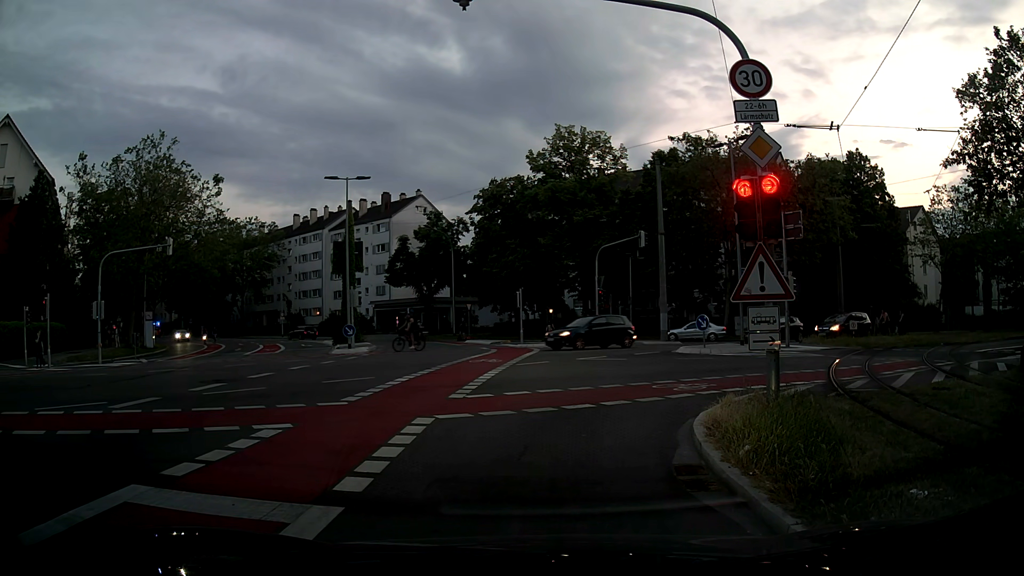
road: secondary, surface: asphalt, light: Dusk
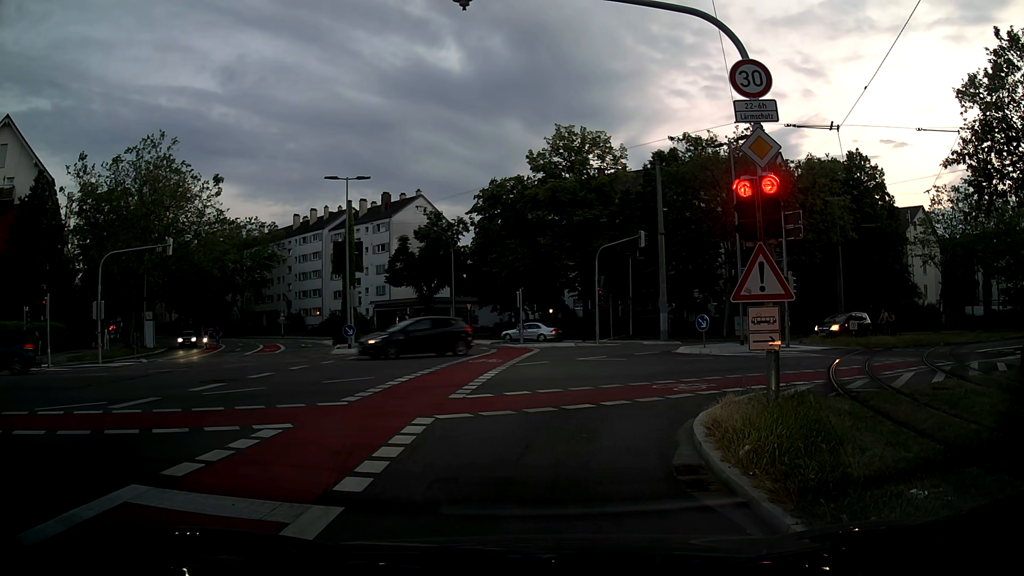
(0.0, 0.0) m; 0°
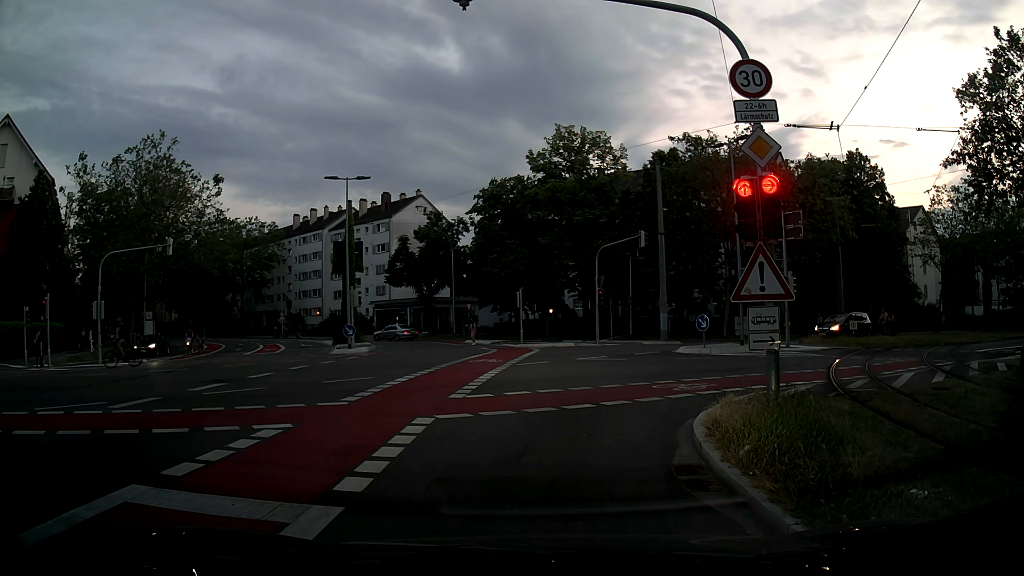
(0.0, 0.0) m; 0°
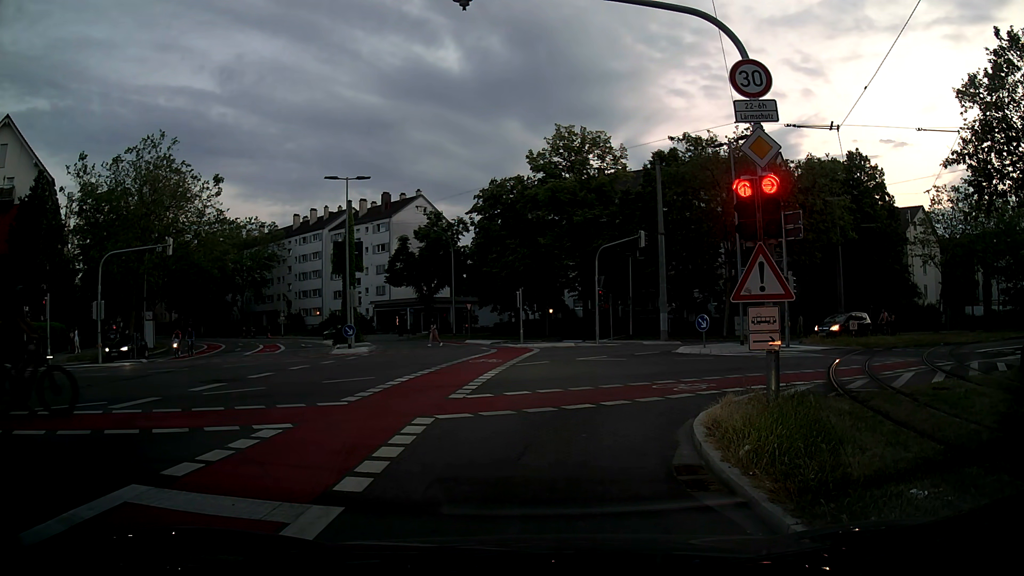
(0.0, 0.0) m; 0°
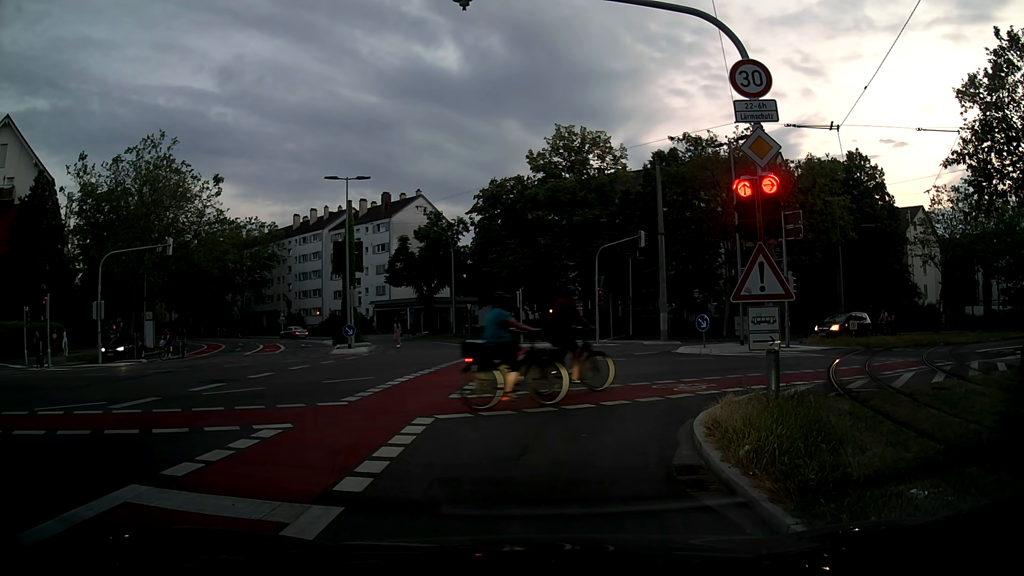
(0.0, 0.0) m; 0°
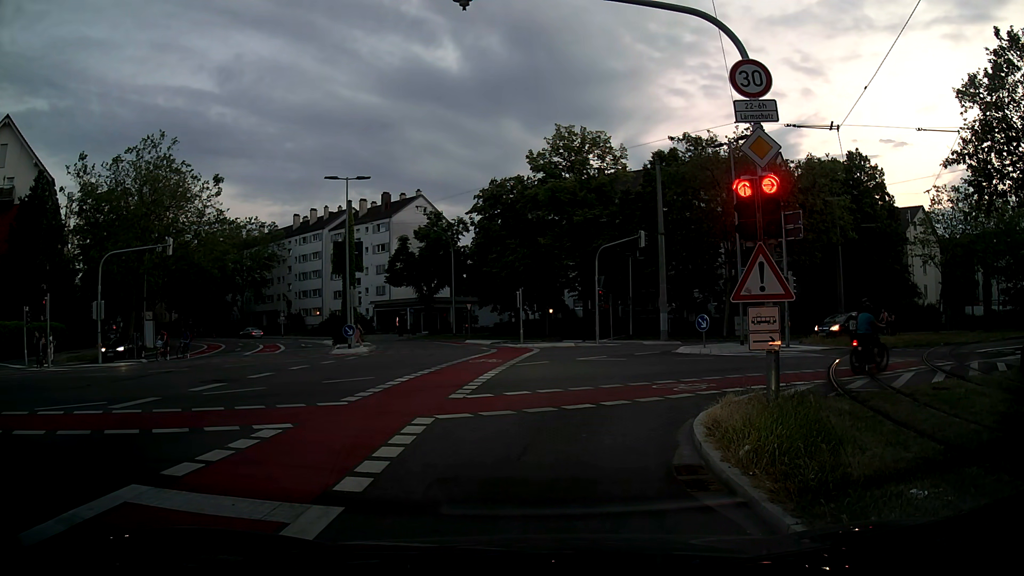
(0.0, 0.0) m; 0°
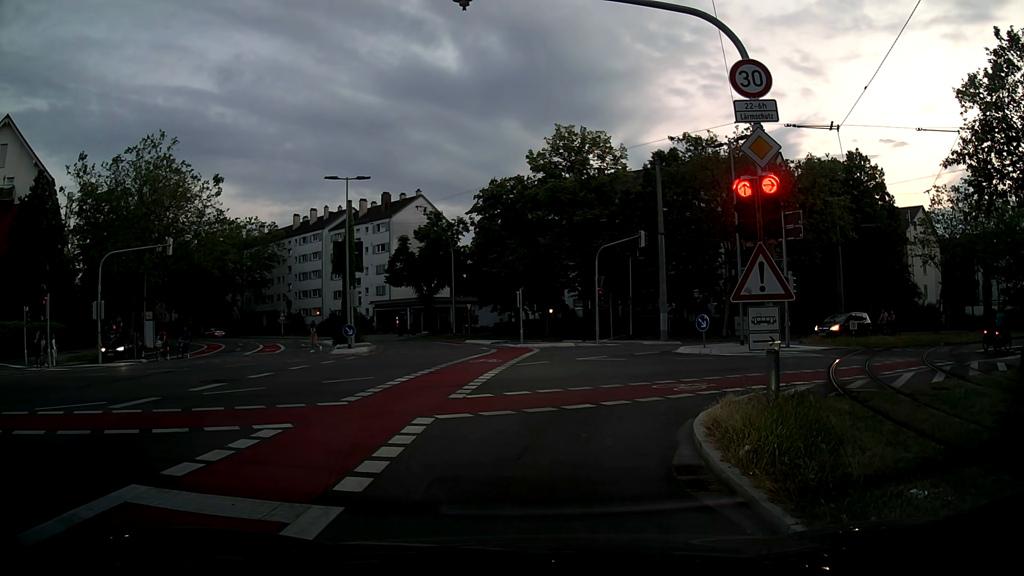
(0.0, 0.0) m; 0°
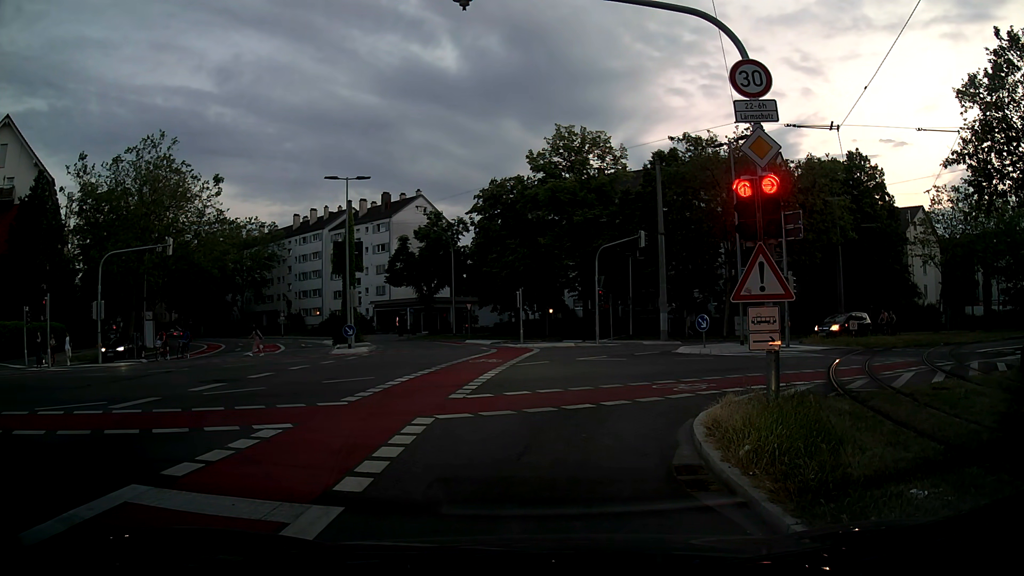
(0.0, 0.0) m; 0°
(0, +10) (+5, +19) (+14, +24) (+23, +28) (+32, +32) (+41, +36) (+50, +40) (+59, +44) (+69, +48) (+78, +52) m
